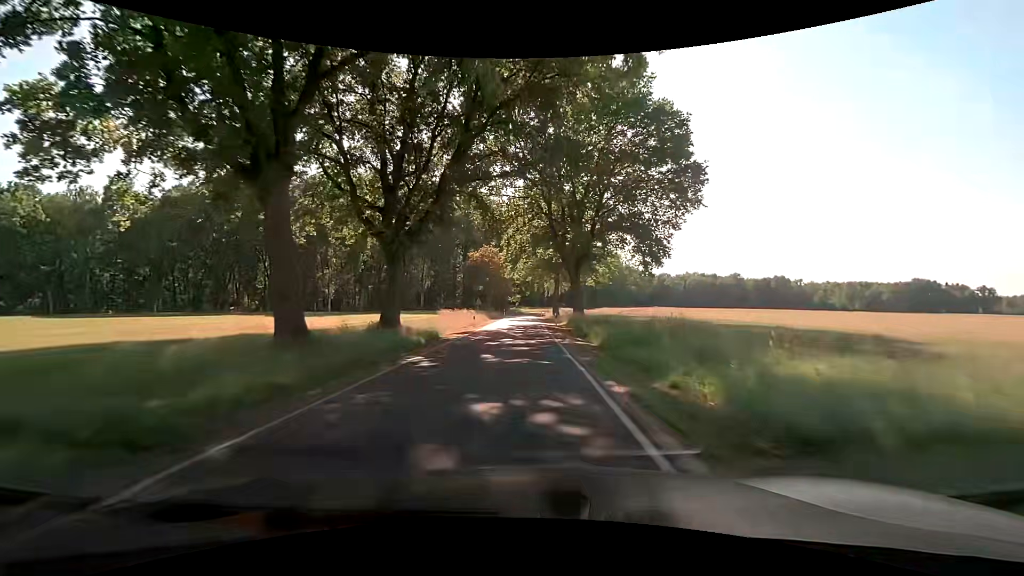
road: tertiary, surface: asphalt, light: Day
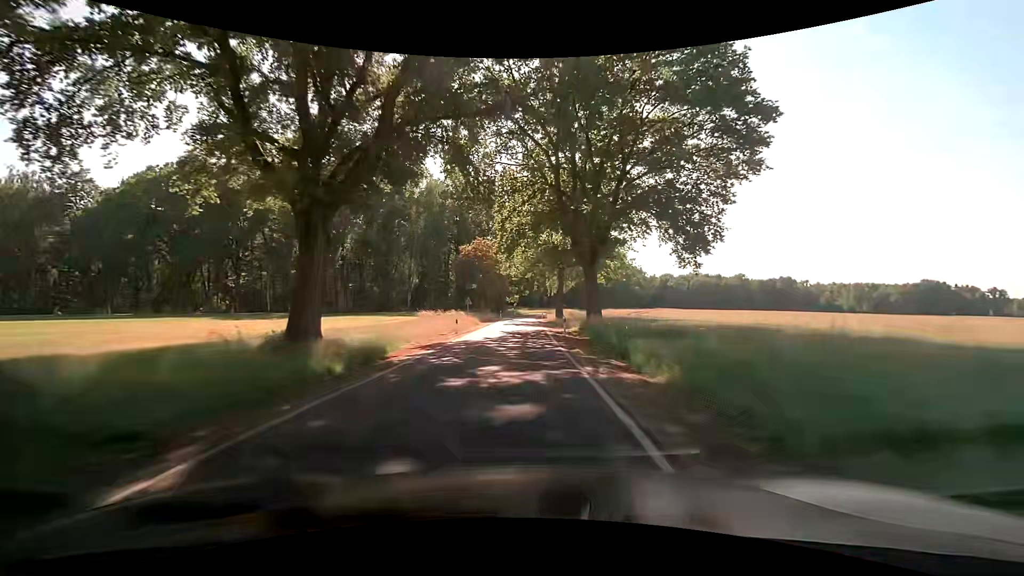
(0.0, +10.0) m; 0°
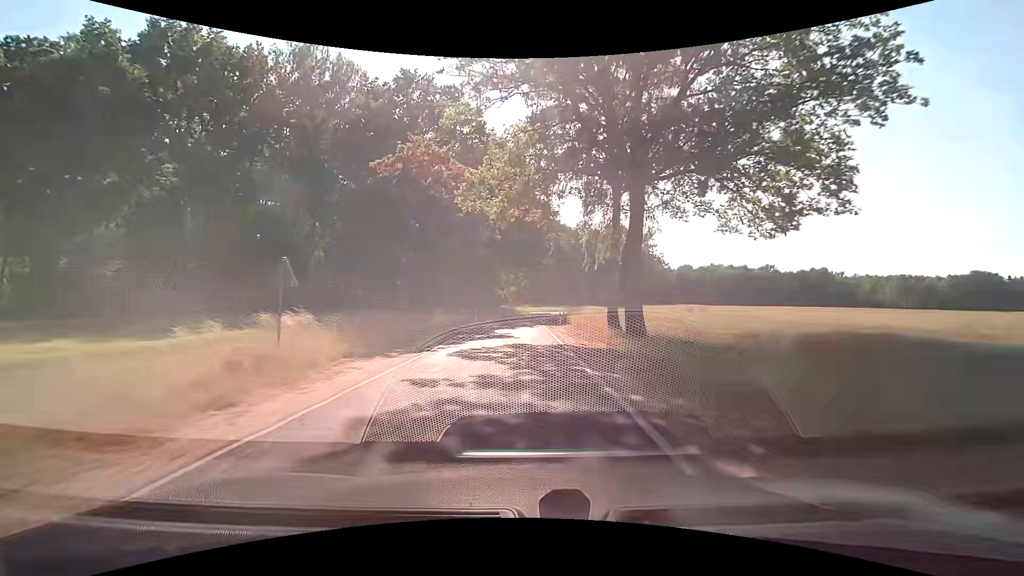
(+0.1, +40.9) m; 0°
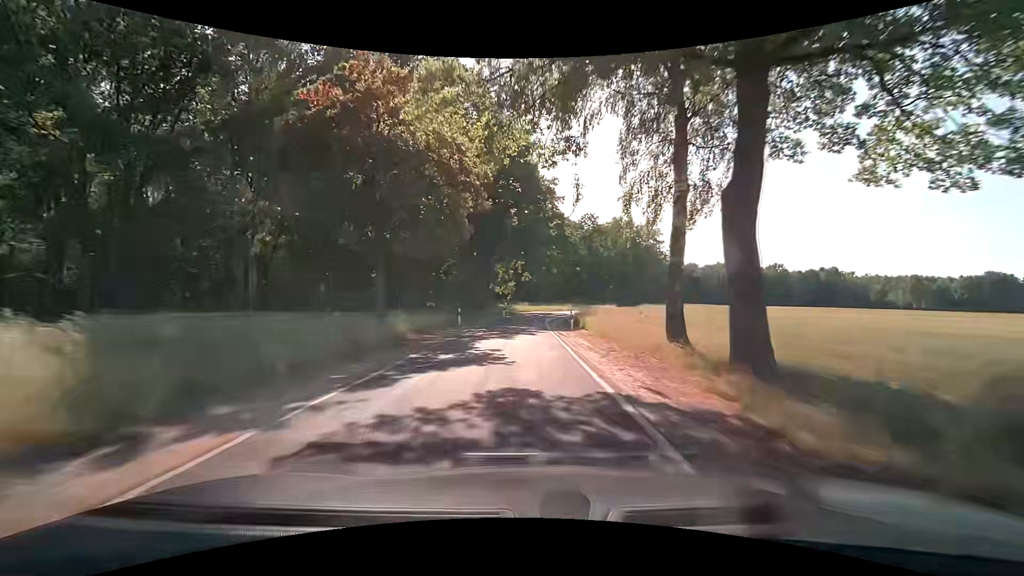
(0.0, +9.9) m; 0°
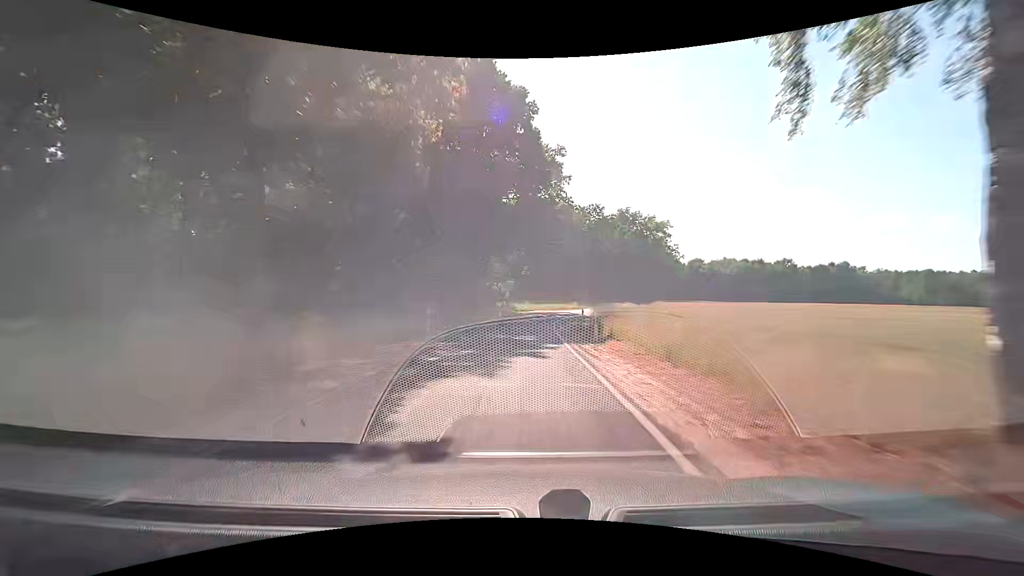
(0.0, +9.7) m; 0°
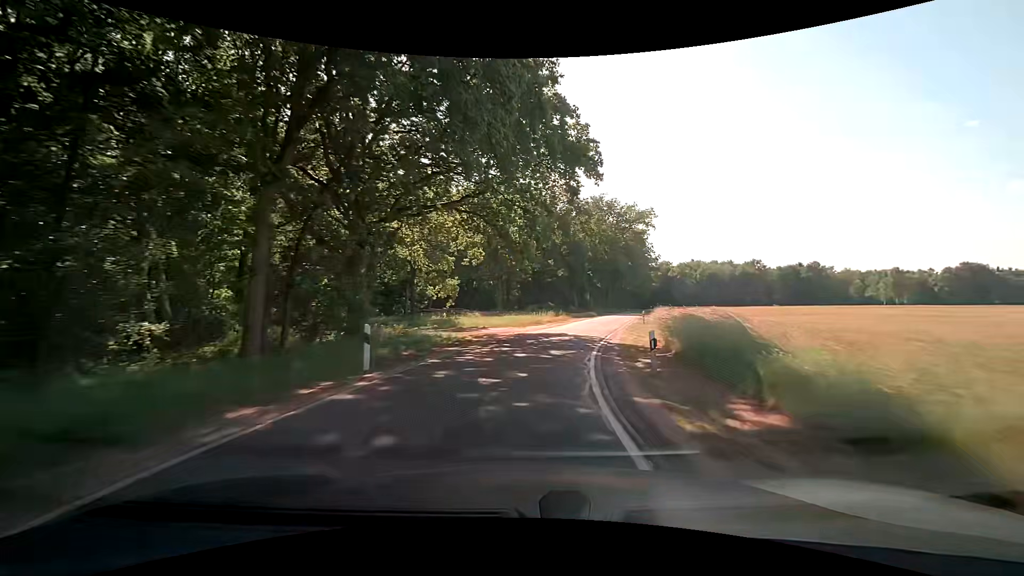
(+0.4, +28.5) m; +4°
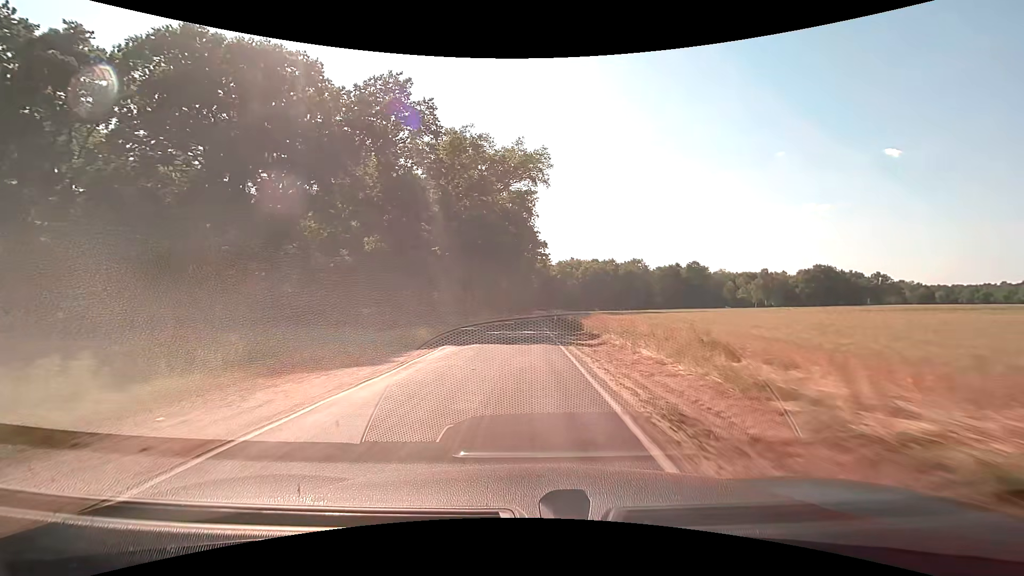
(+8.5, +47.8) m; +15°
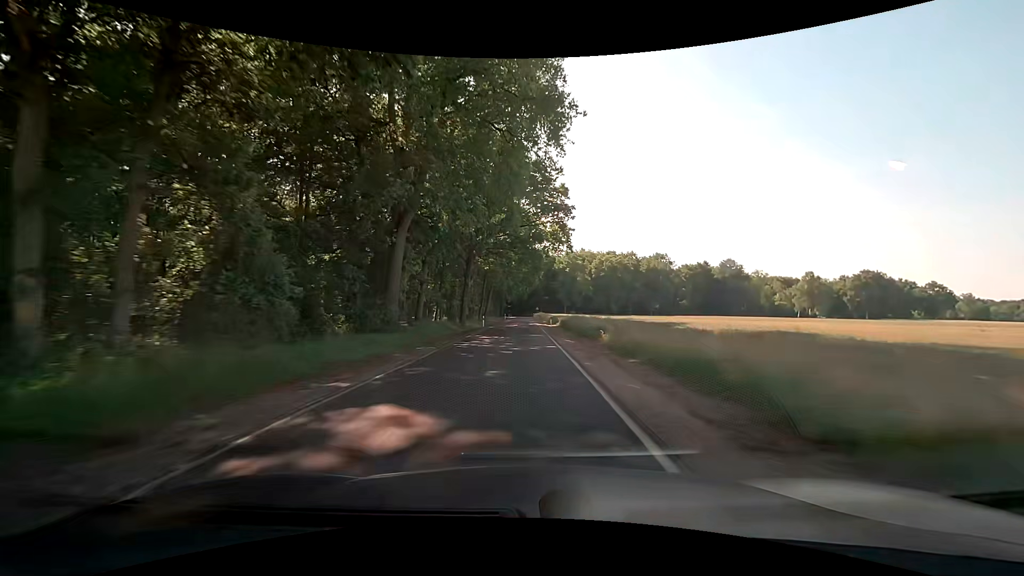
(+0.1, +43.7) m; 0°
(0, +10) (0, +20) (0, +30) (0, +40) (0, +50) (0, +60) (0, +70) (0, +80) (0, +90) (0, +100) m
